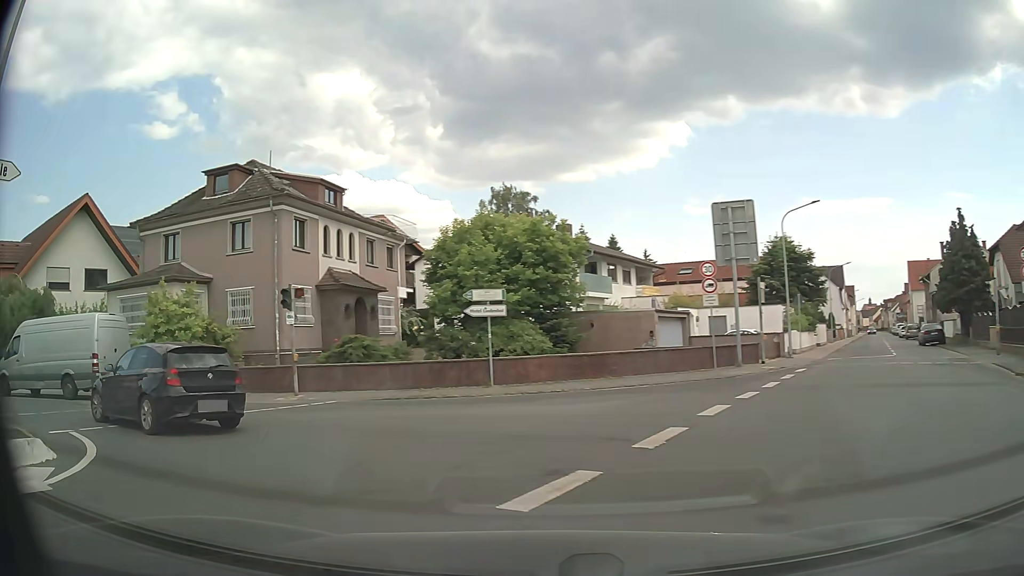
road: tertiary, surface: asphalt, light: Day
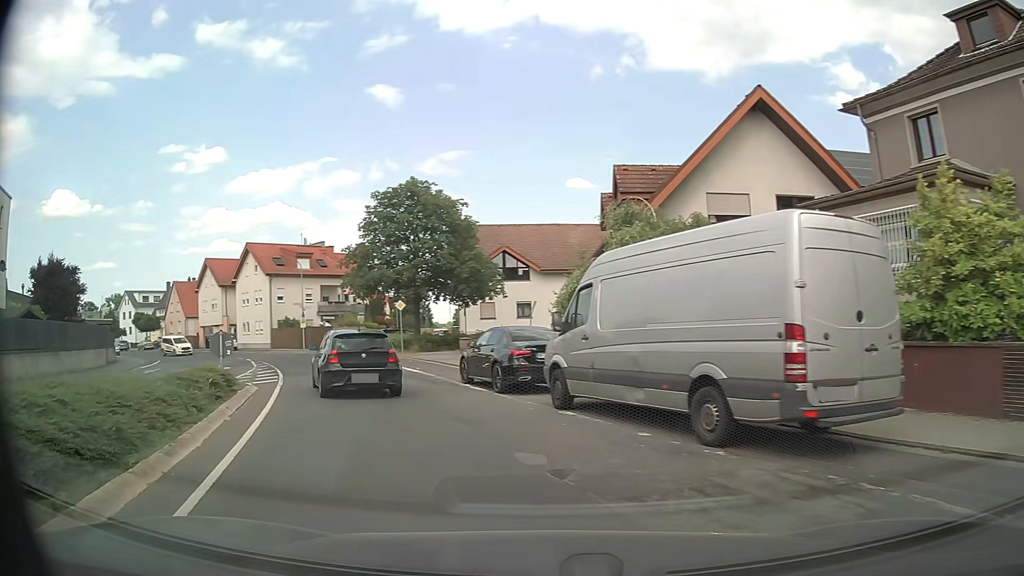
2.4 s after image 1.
(-7.3, +11.9) m; -62°
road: secondary
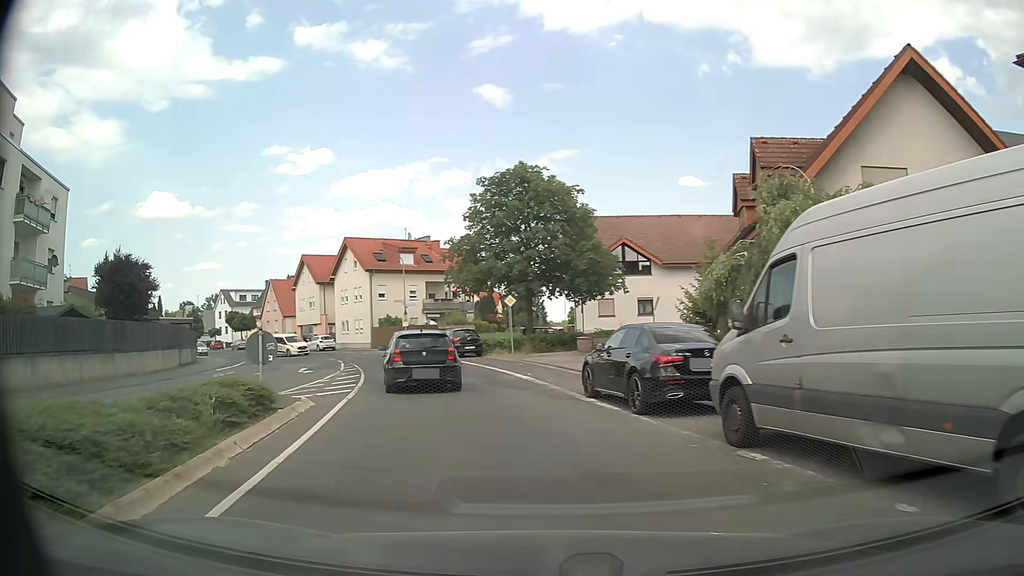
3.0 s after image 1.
(-0.4, +4.0) m; -10°
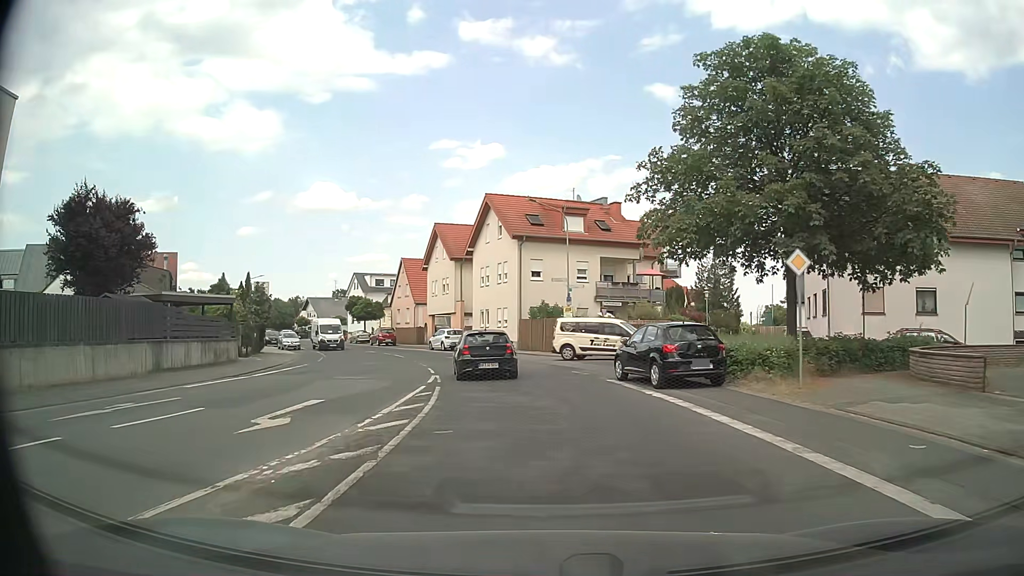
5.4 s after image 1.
(-3.0, +18.6) m; -15°
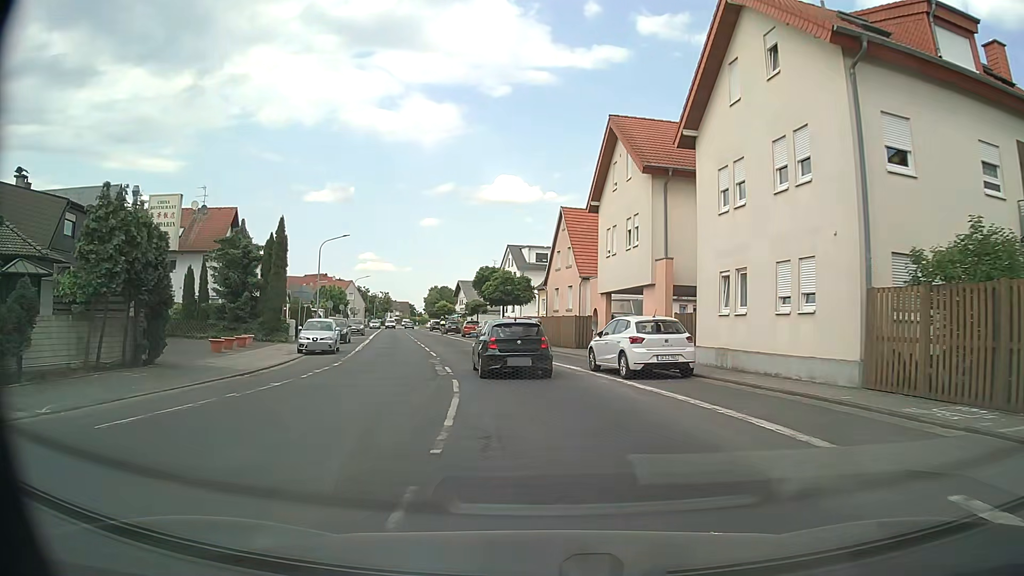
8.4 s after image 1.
(-3.4, +28.6) m; -15°
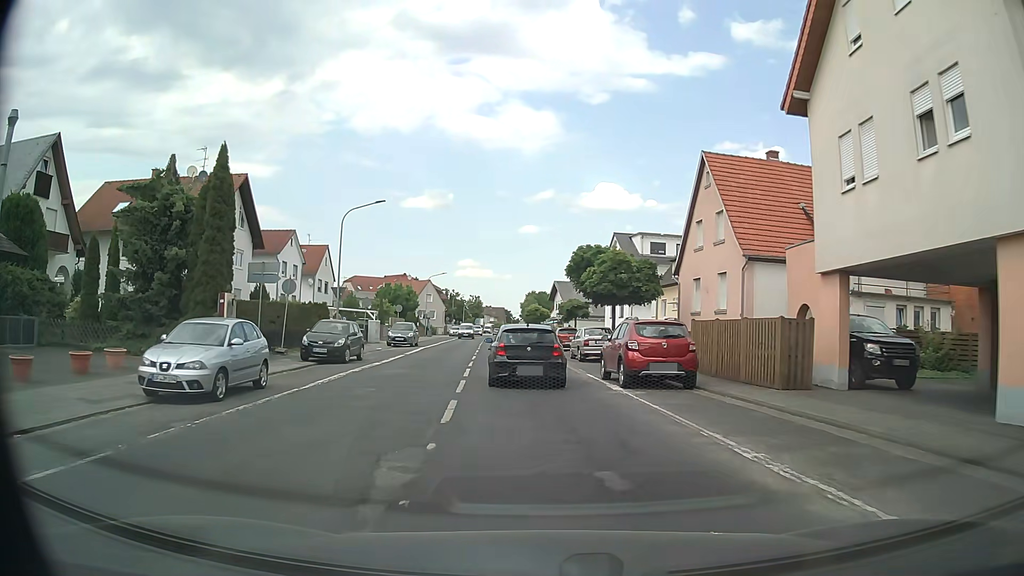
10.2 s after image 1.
(-1.3, +17.2) m; -9°
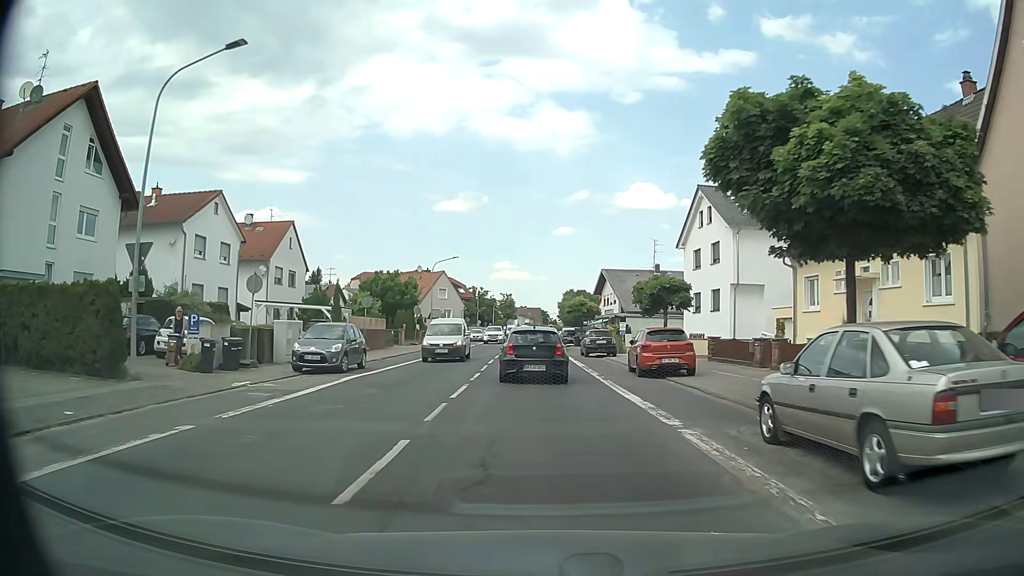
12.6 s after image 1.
(-0.9, +22.1) m; -3°
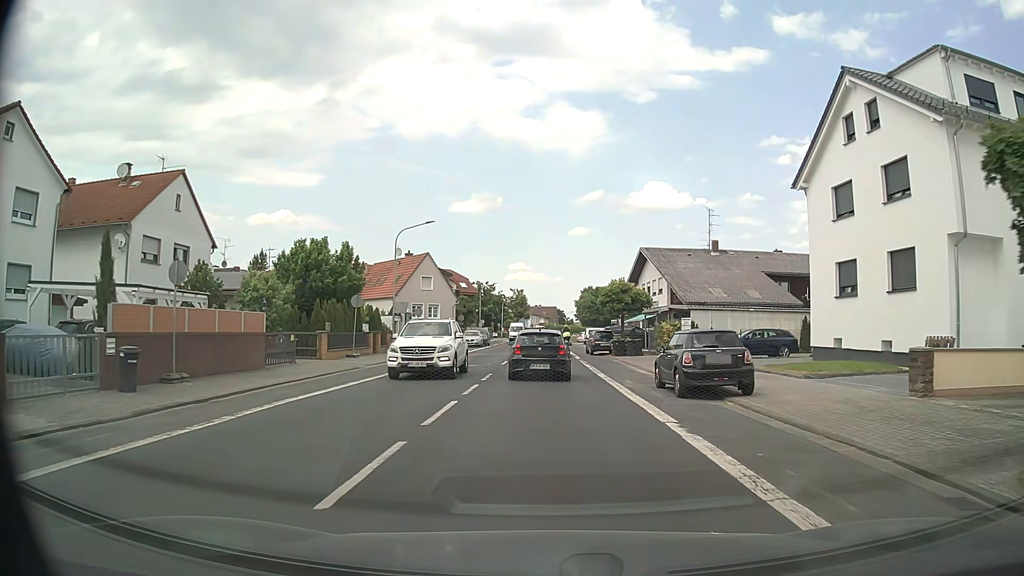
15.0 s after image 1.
(-0.4, +21.2) m; -1°
(0, +10) (0, +20) (0, +30) (0, +40) (0, +50) (0, +60) (0, +70) (-1, +80) (-1, +90) (-1, +100) m
